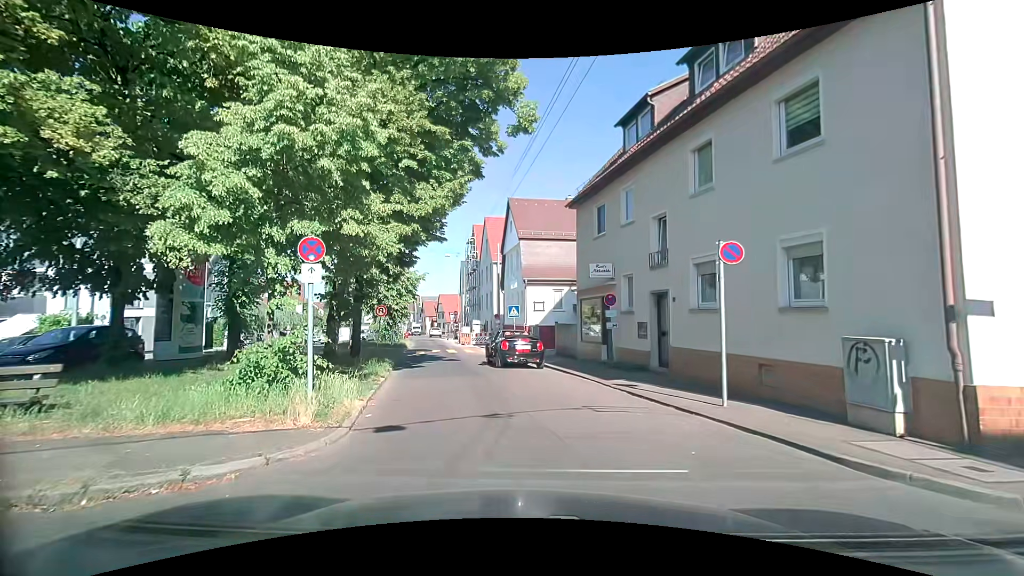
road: residential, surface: asphalt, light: Day
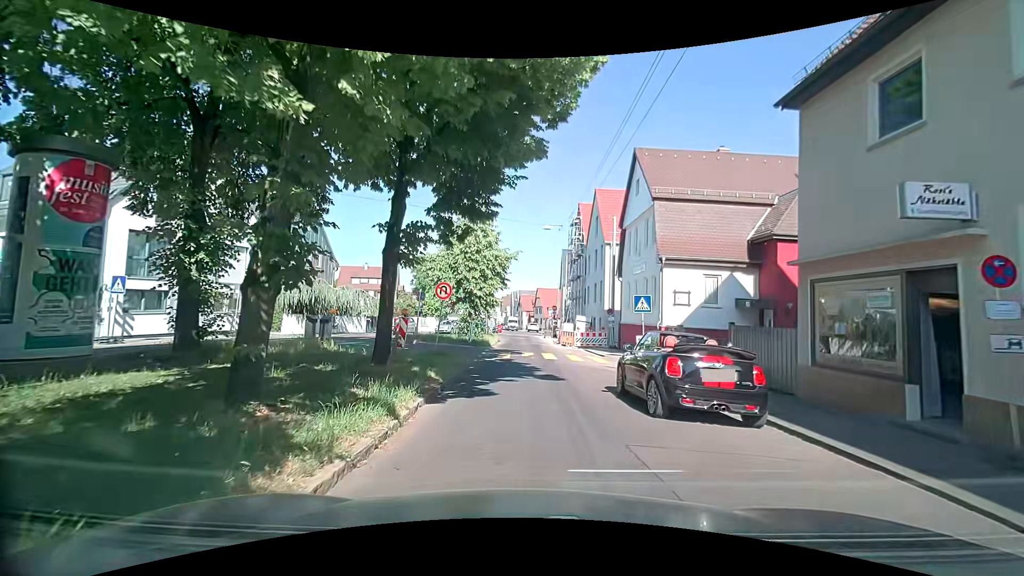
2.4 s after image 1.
(-0.9, +9.8) m; -10°
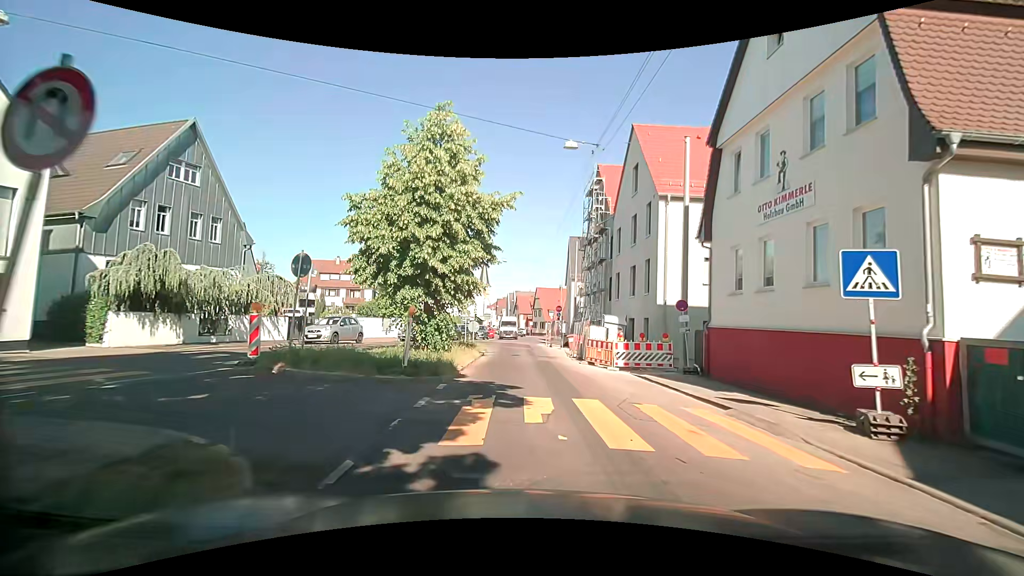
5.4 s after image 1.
(-0.4, +14.3) m; -2°
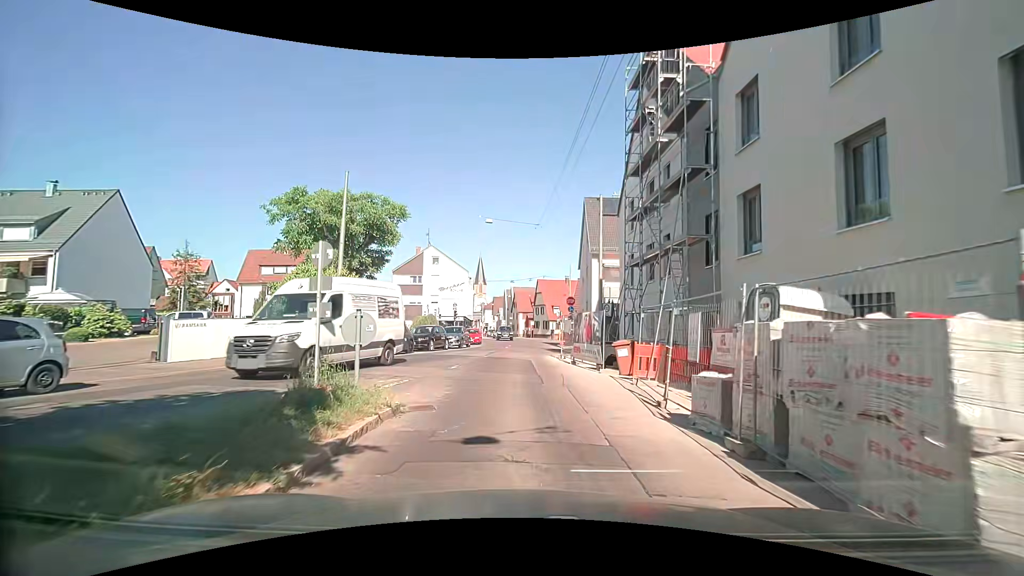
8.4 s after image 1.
(+0.5, +18.3) m; -1°
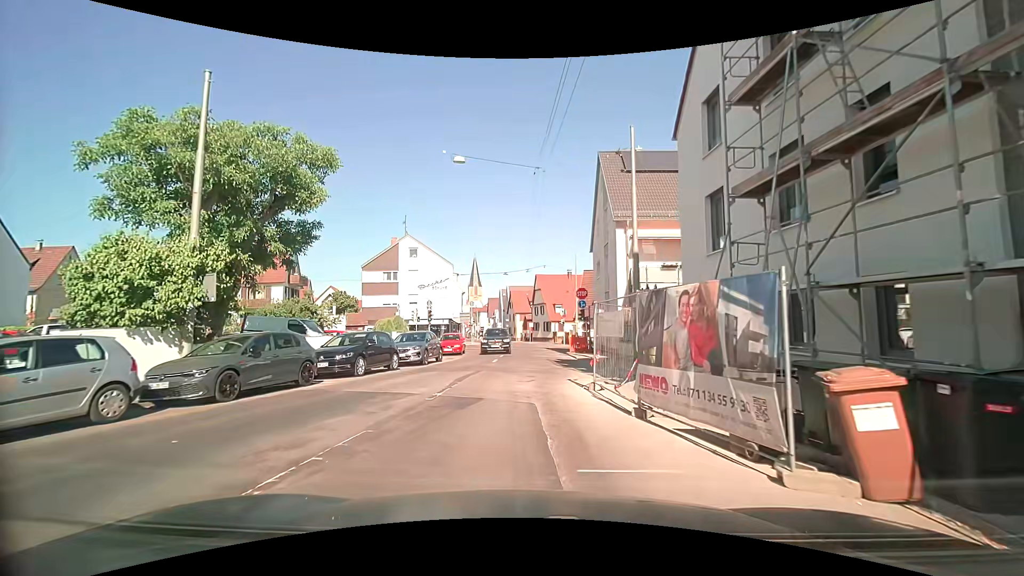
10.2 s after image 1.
(+0.4, +11.4) m; +2°
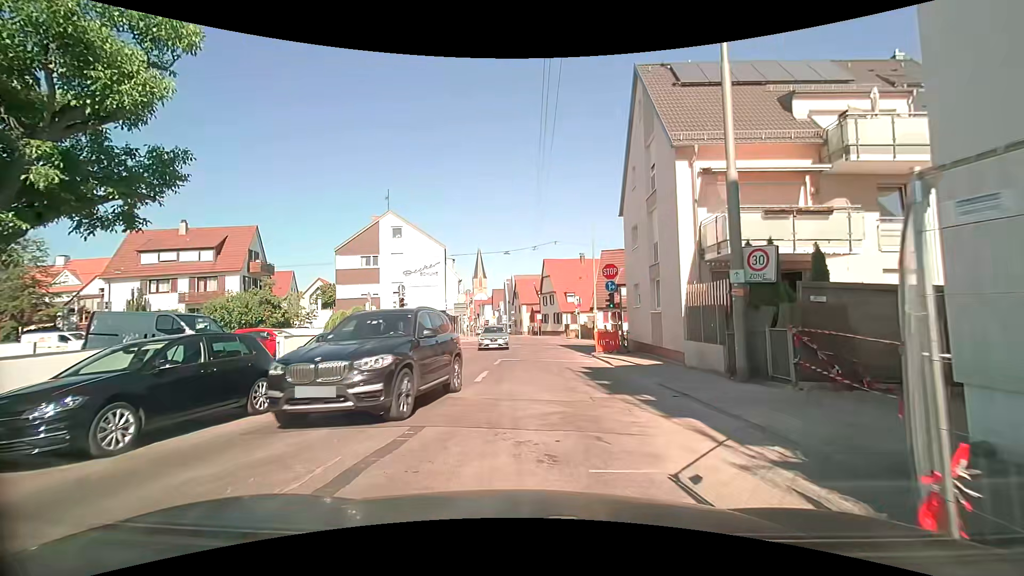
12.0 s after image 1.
(-0.1, +9.3) m; 0°
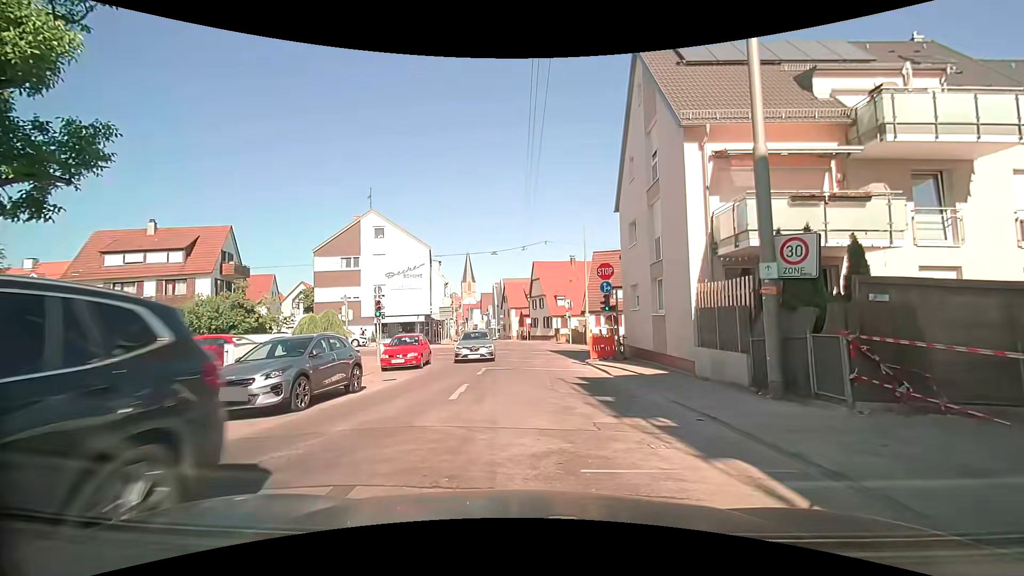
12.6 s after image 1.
(0.0, +2.1) m; -1°
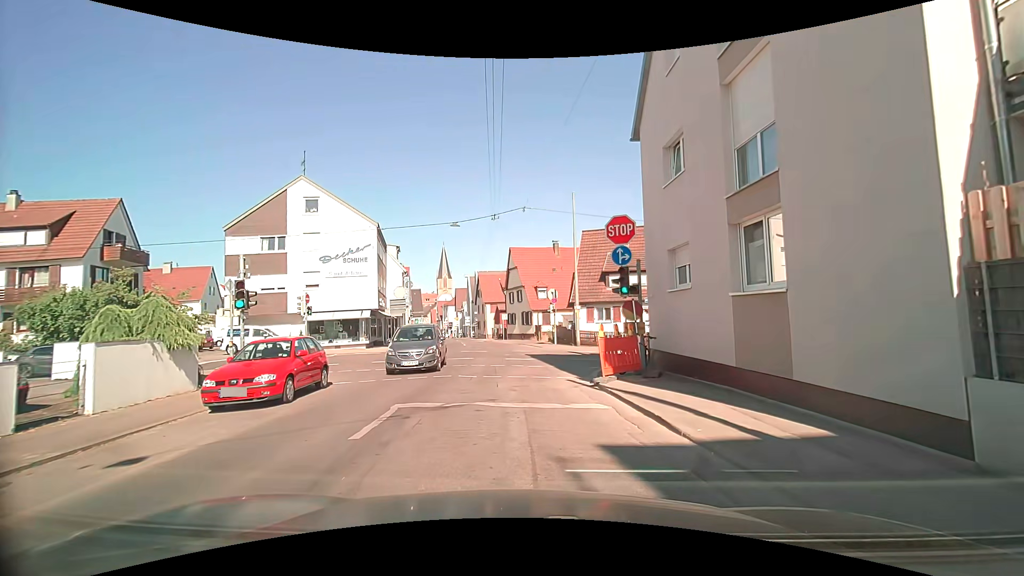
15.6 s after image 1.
(+0.5, +9.4) m; +3°
